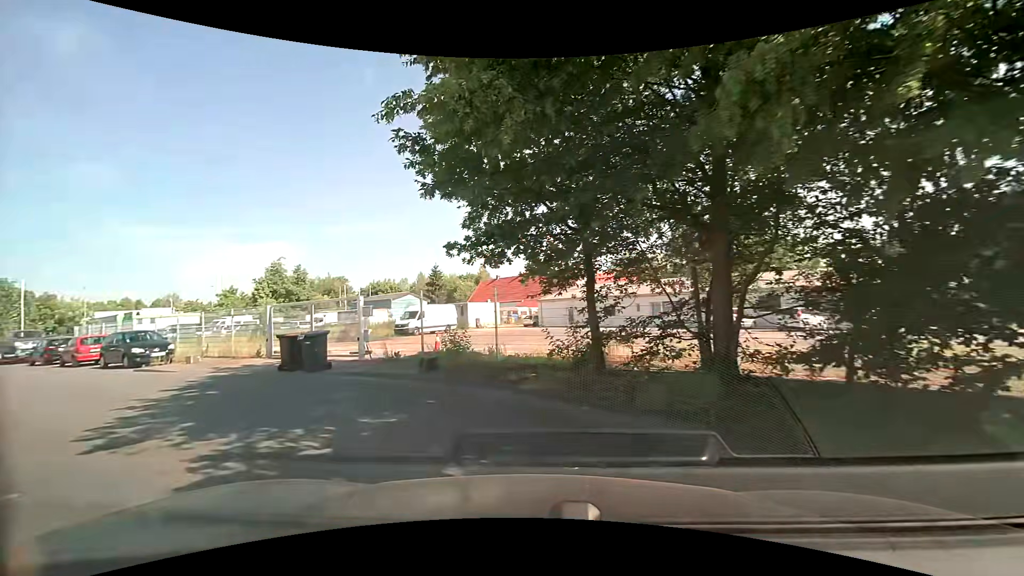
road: unclassified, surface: asphalt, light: Day
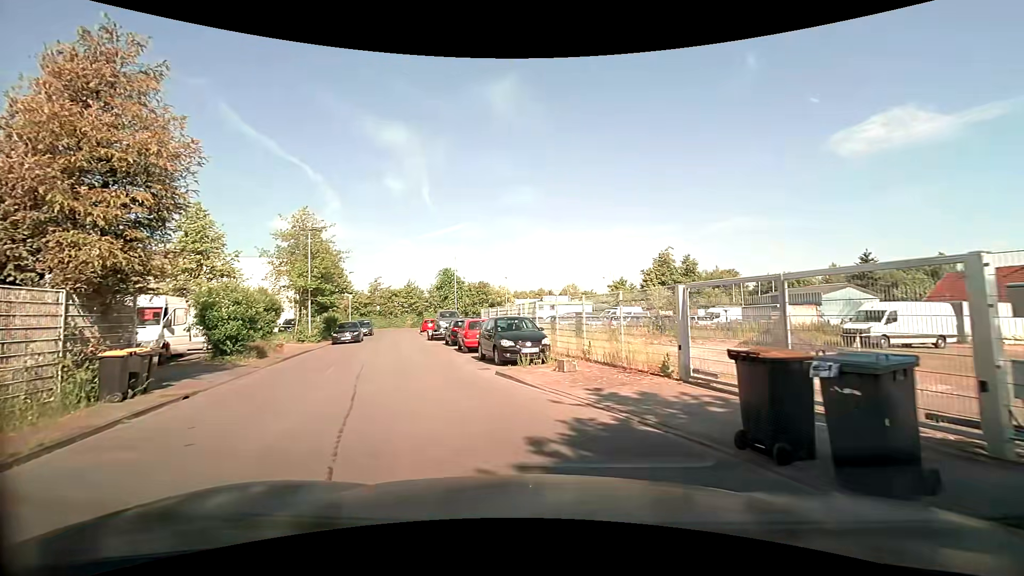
(-3.9, +9.0) m; -42°
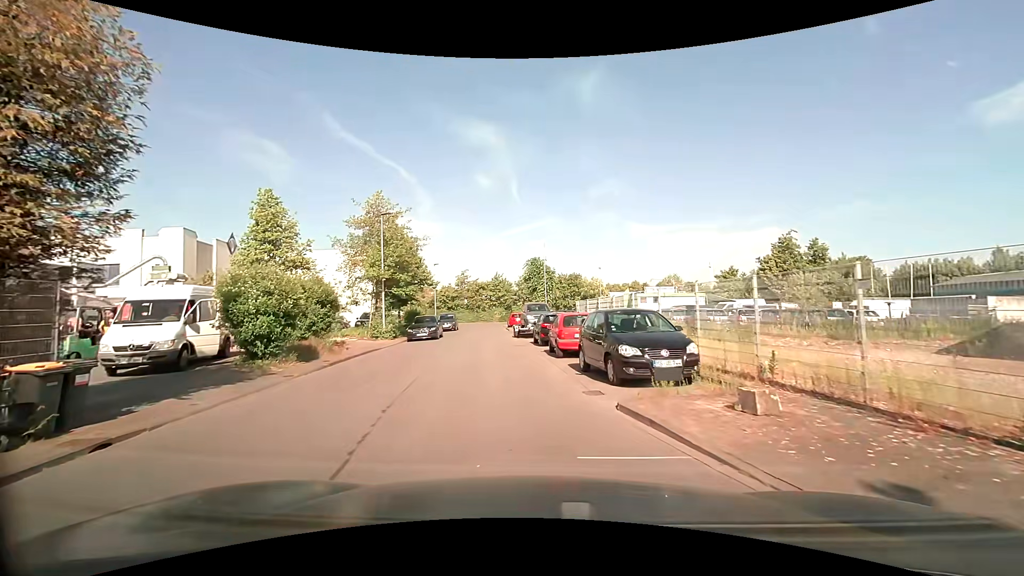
(-0.5, +5.3) m; -10°
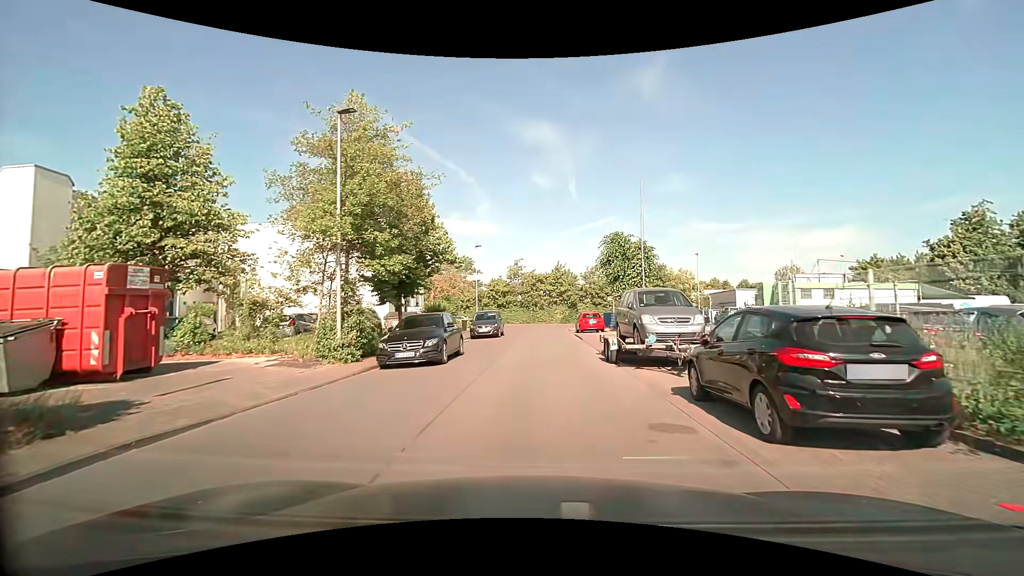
(-1.5, +16.1) m; -7°
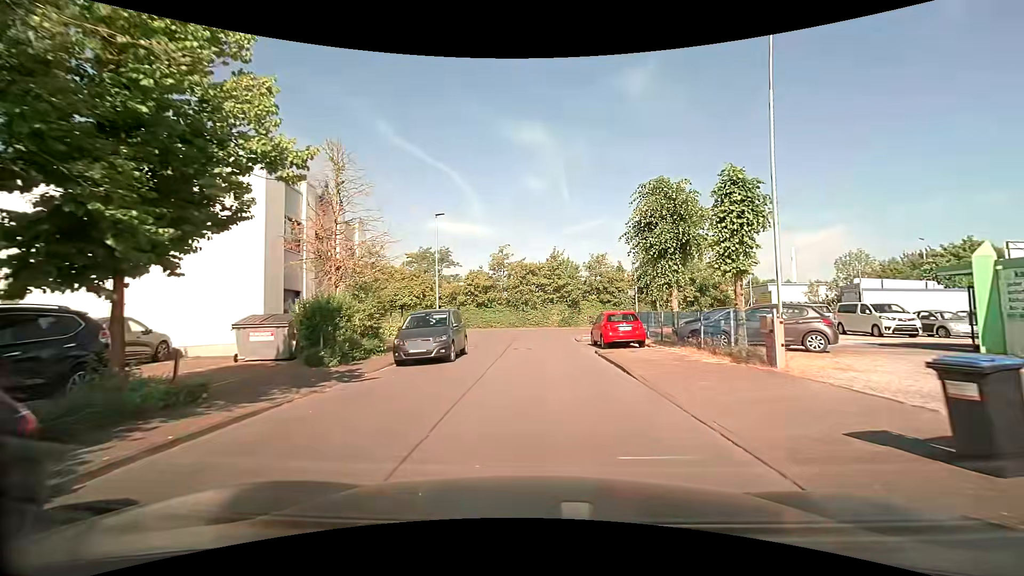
(+0.1, +15.2) m; +1°
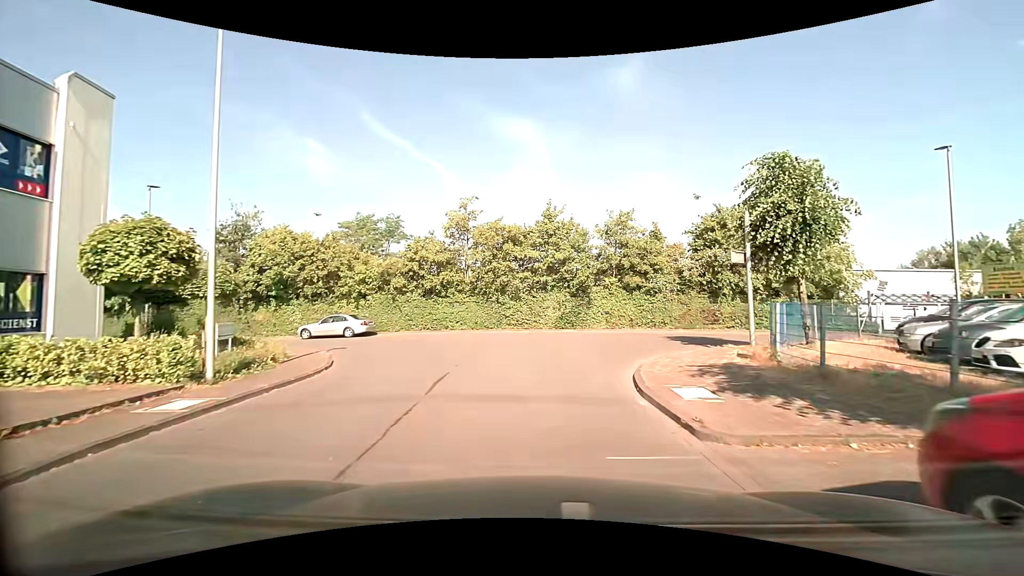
(+0.1, +20.2) m; +1°
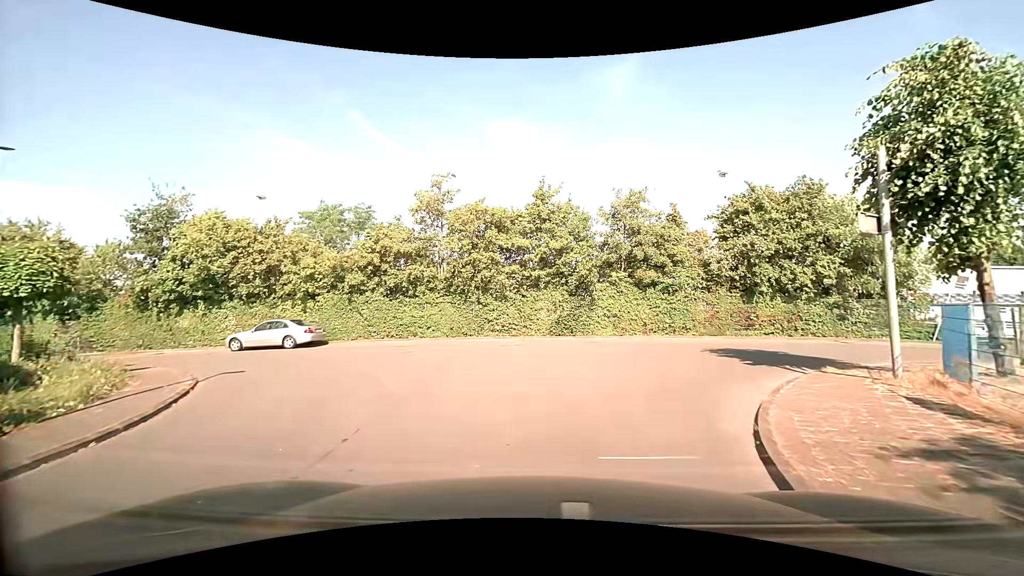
(+0.1, +6.2) m; +2°
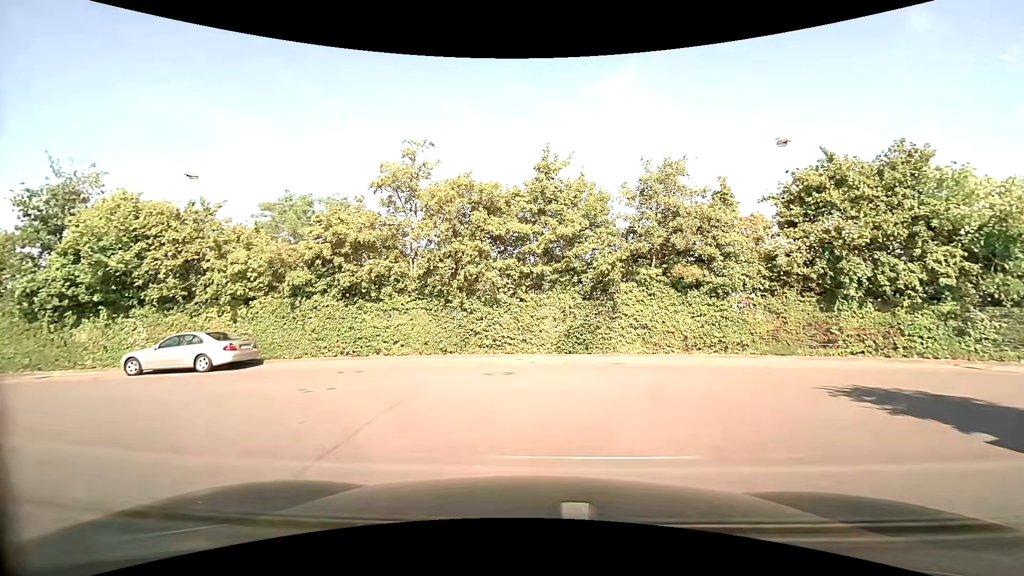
(-0.1, +6.3) m; -2°
